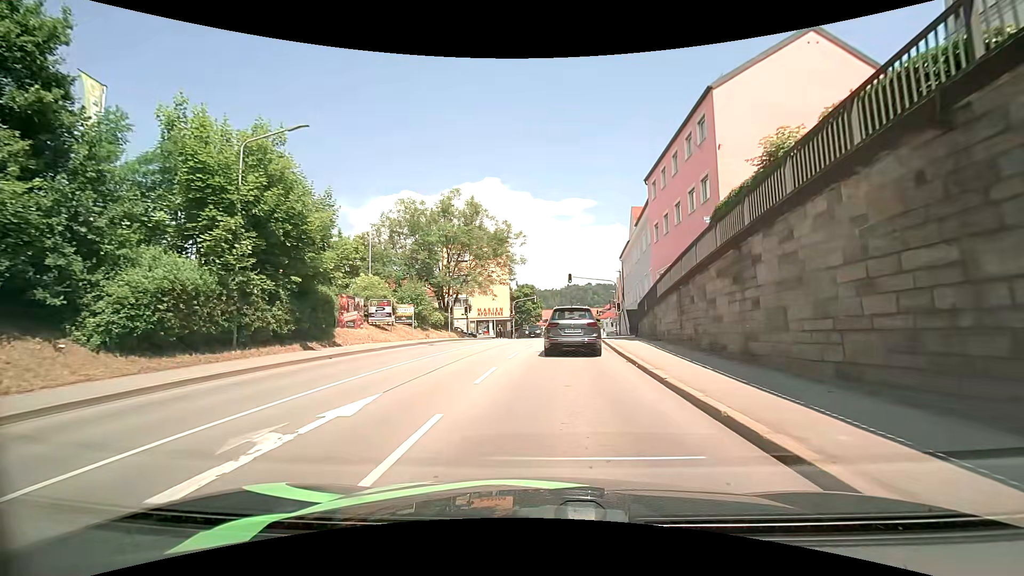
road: tertiary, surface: asphalt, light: Day
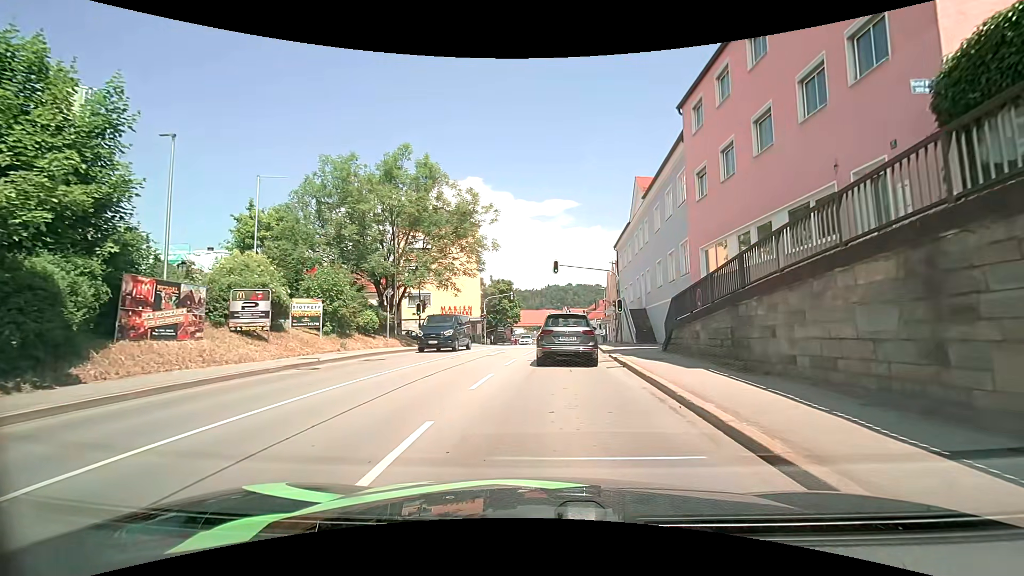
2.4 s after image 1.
(+0.5, +11.9) m; +3°
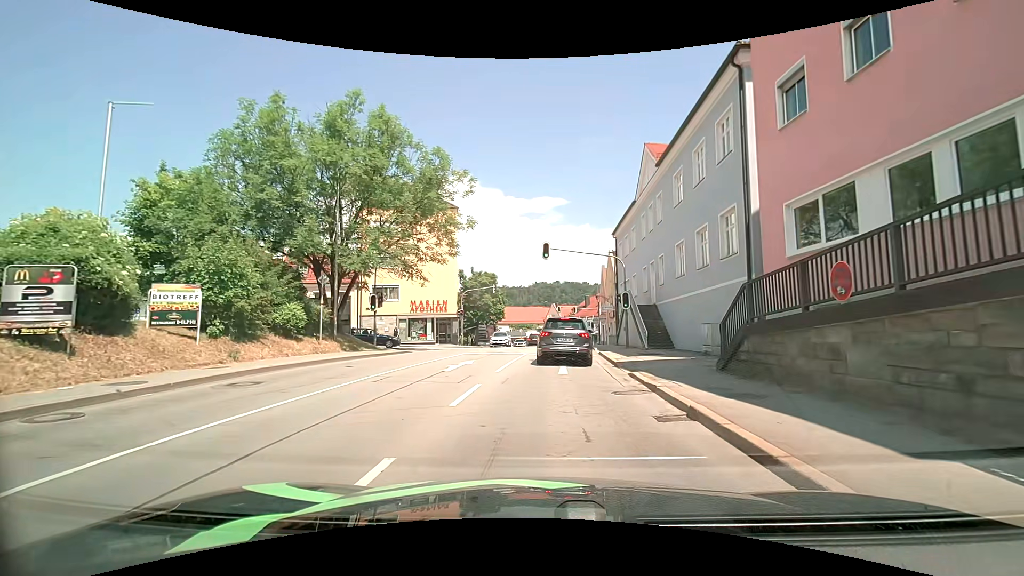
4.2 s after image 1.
(+0.1, +7.7) m; -1°
